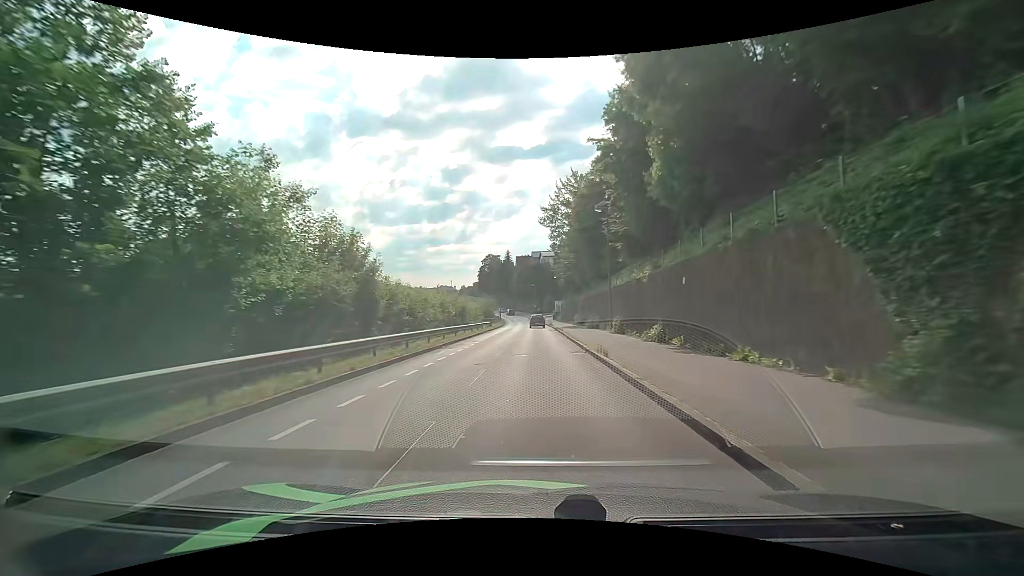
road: residential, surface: asphalt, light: Day
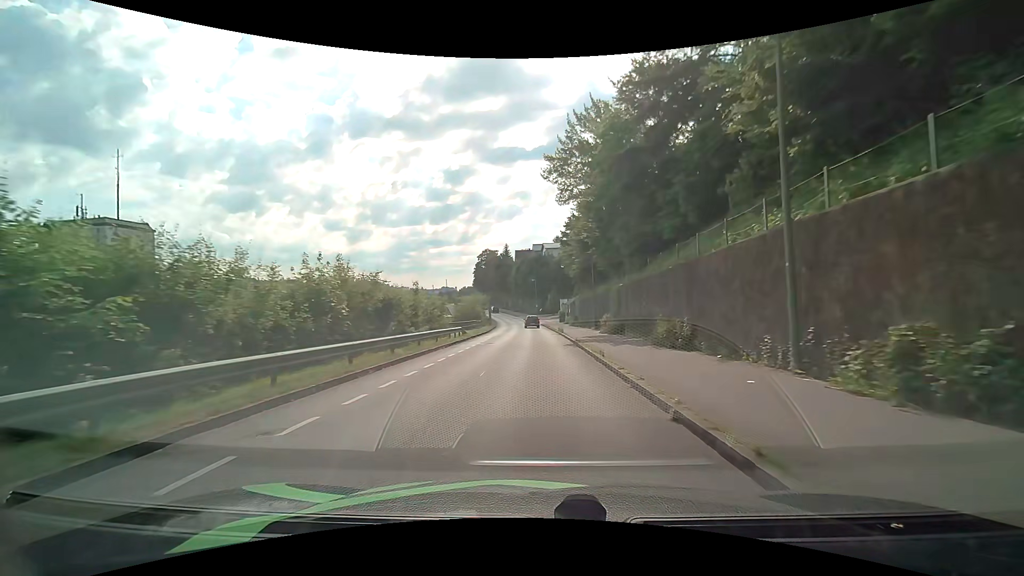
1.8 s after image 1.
(0.0, +22.2) m; 0°
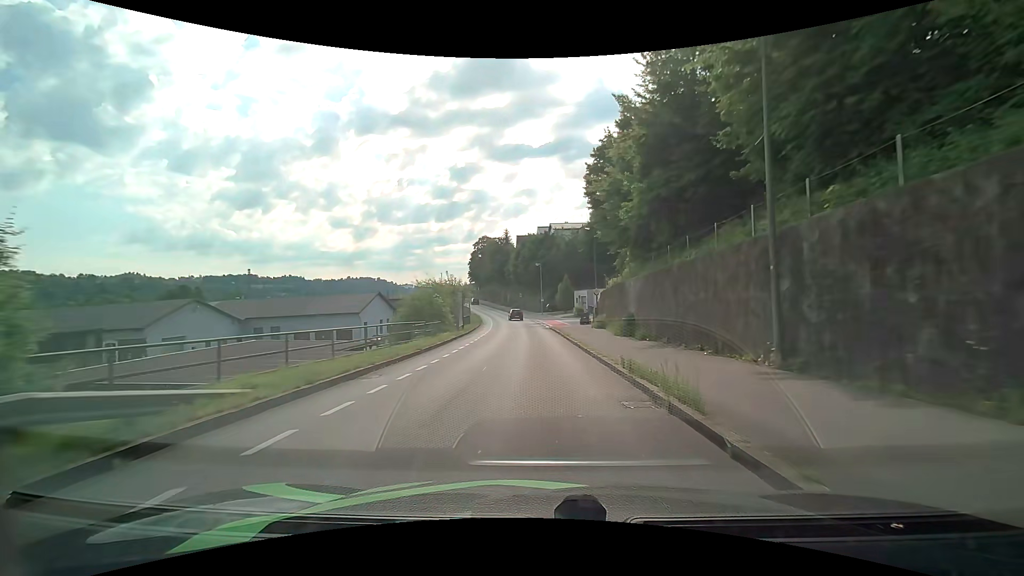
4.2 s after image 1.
(-0.2, +29.3) m; -1°
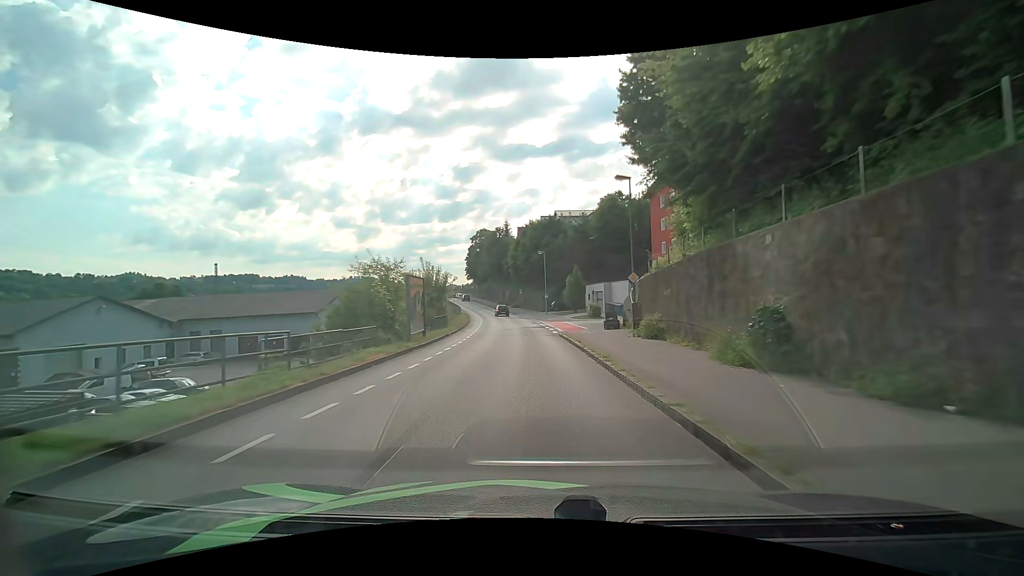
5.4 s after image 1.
(-0.1, +14.5) m; 0°
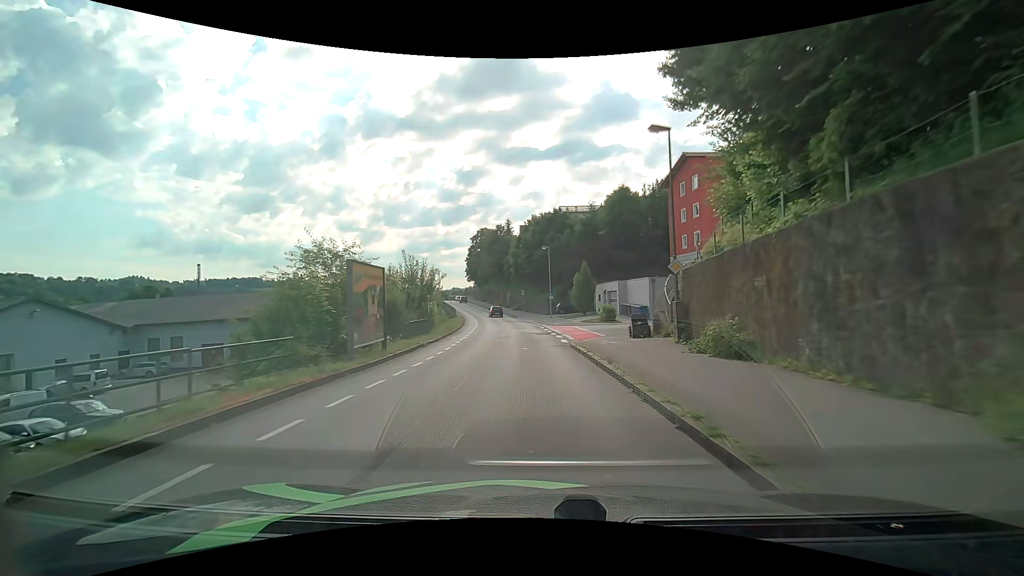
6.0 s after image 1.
(-0.1, +7.2) m; -1°
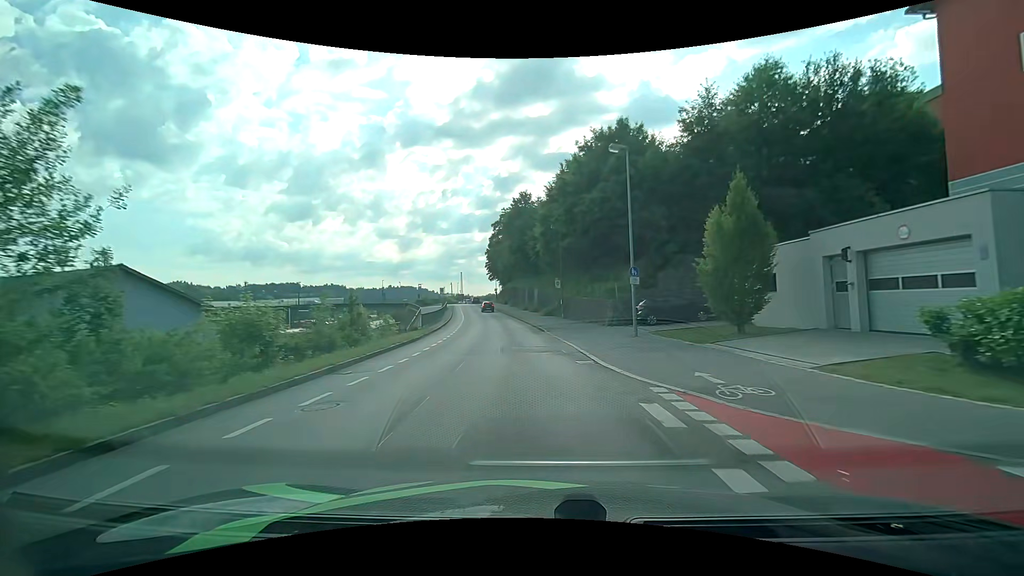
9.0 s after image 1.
(-0.7, +34.4) m; -5°
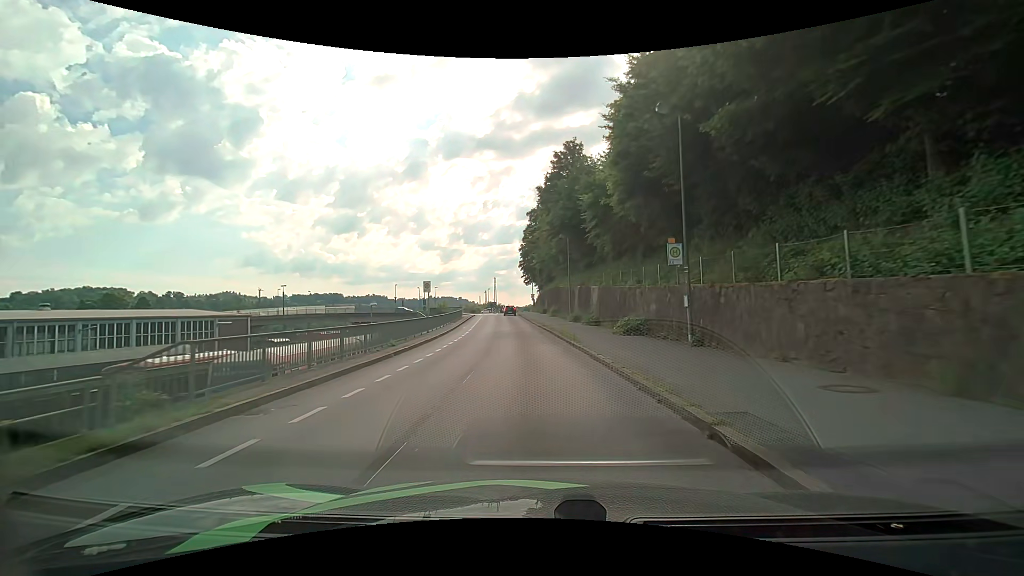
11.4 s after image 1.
(-1.0, +25.5) m; -4°
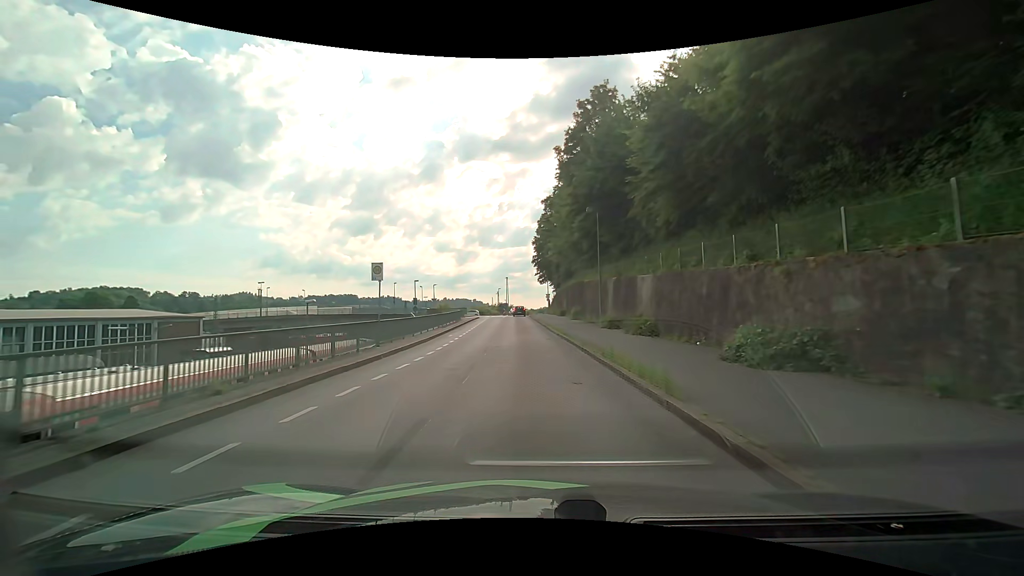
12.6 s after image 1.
(-0.2, +12.3) m; -2°
